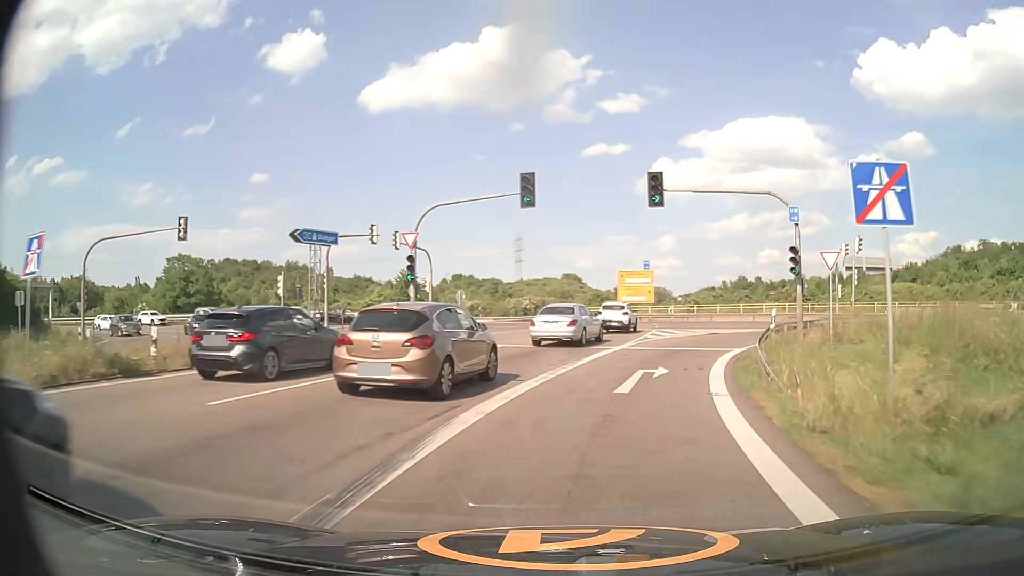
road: motorway_link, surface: asphalt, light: Day
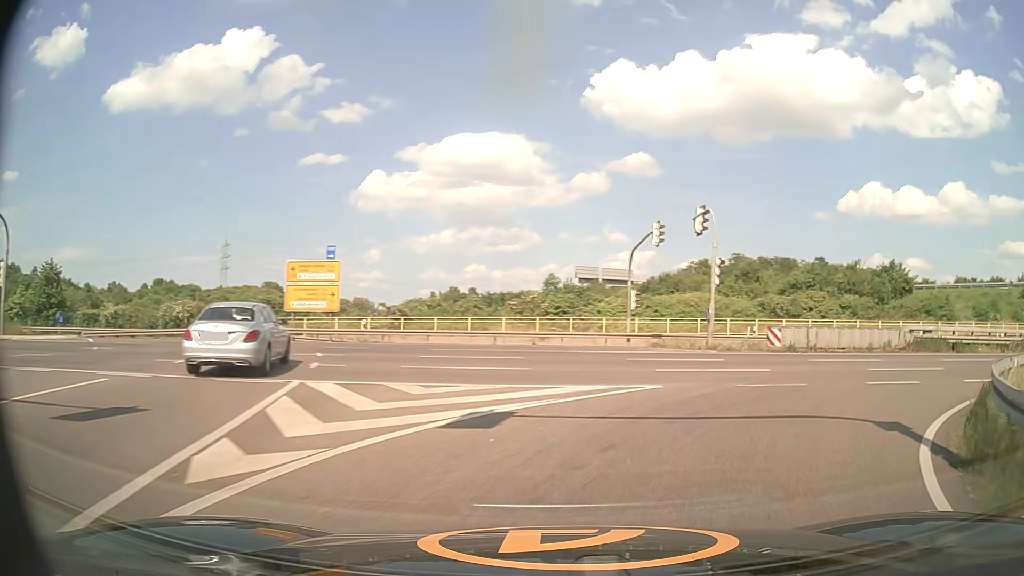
(+3.8, +21.9) m; +24°
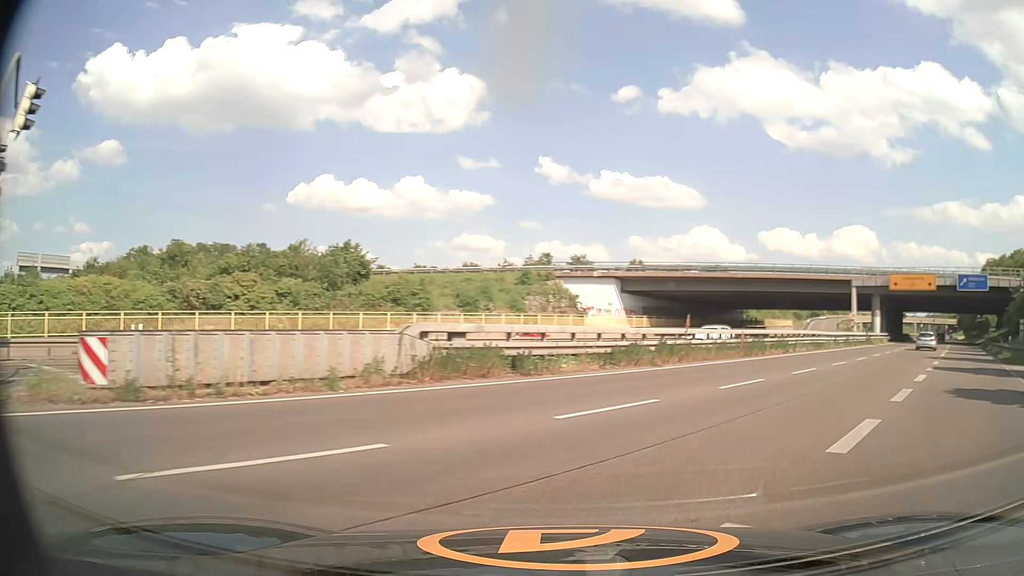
(+6.2, +15.1) m; +48°
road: primary
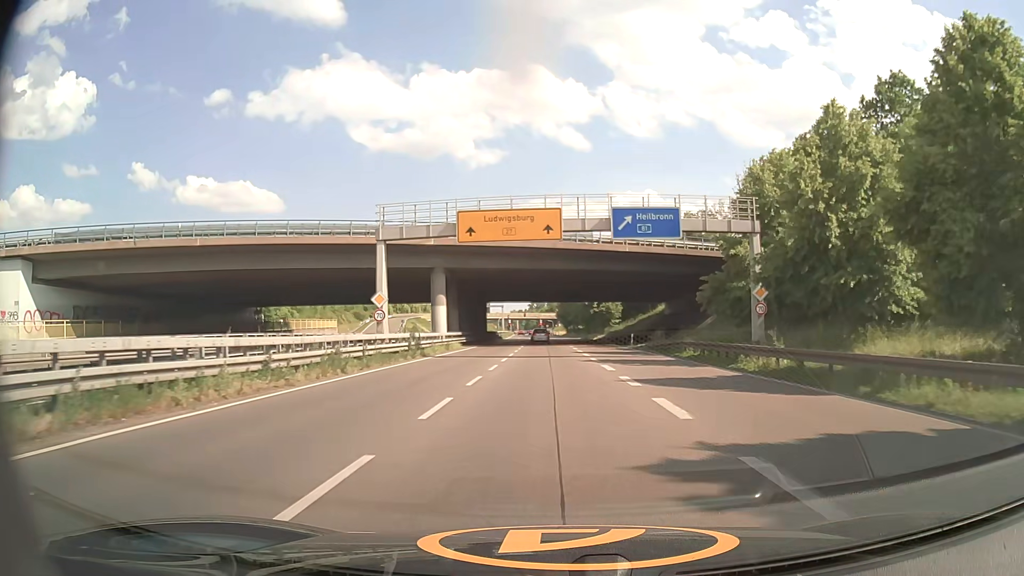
(+16.9, +29.7) m; +38°
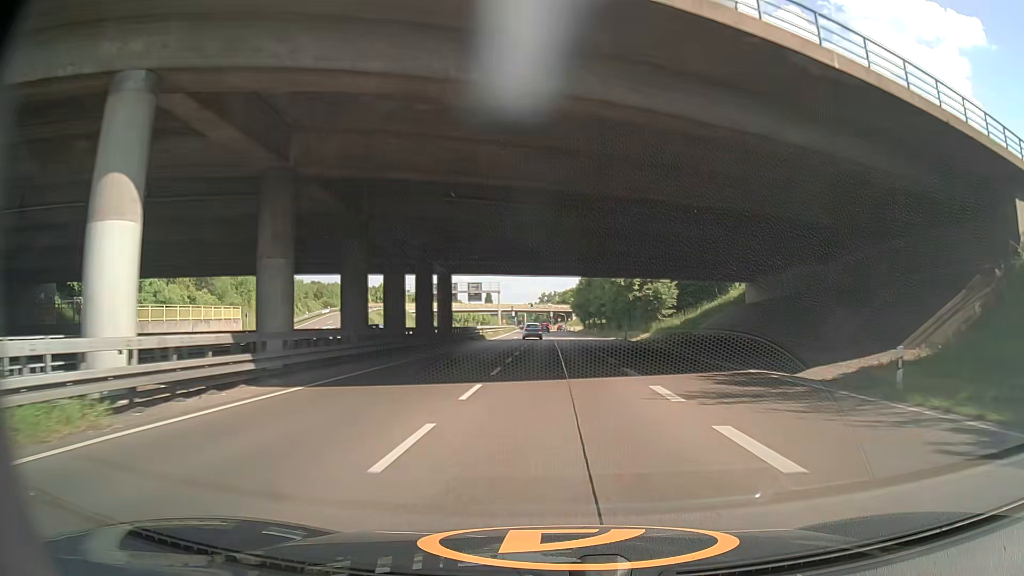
(-0.7, +40.1) m; -1°
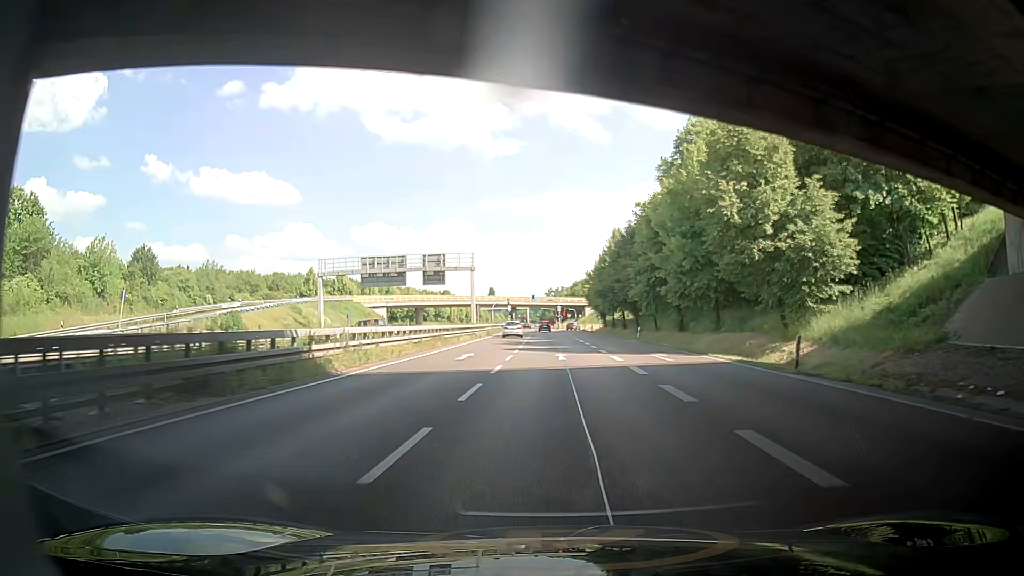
(+1.1, +42.3) m; +2°
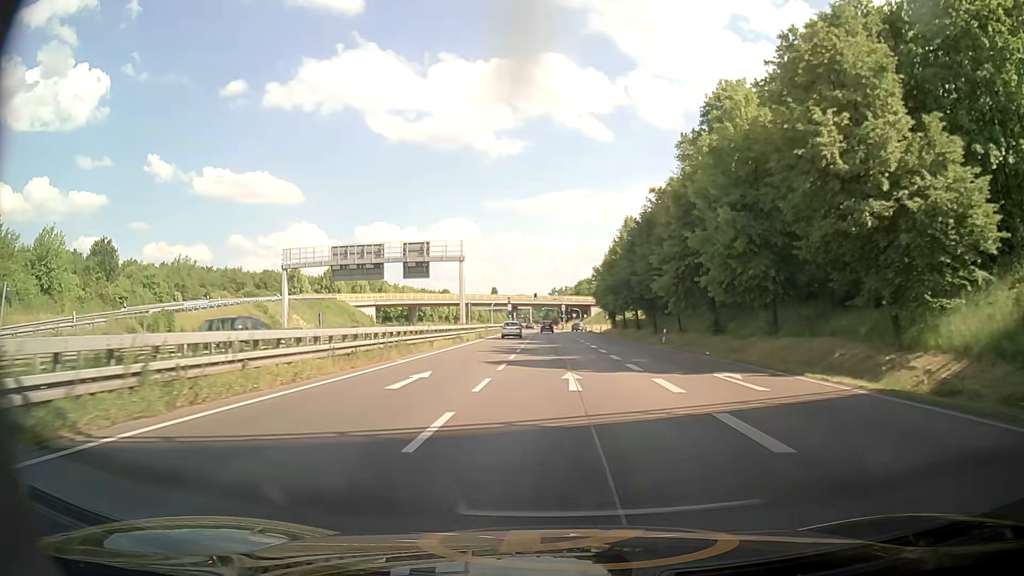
(-0.2, +10.5) m; -3°
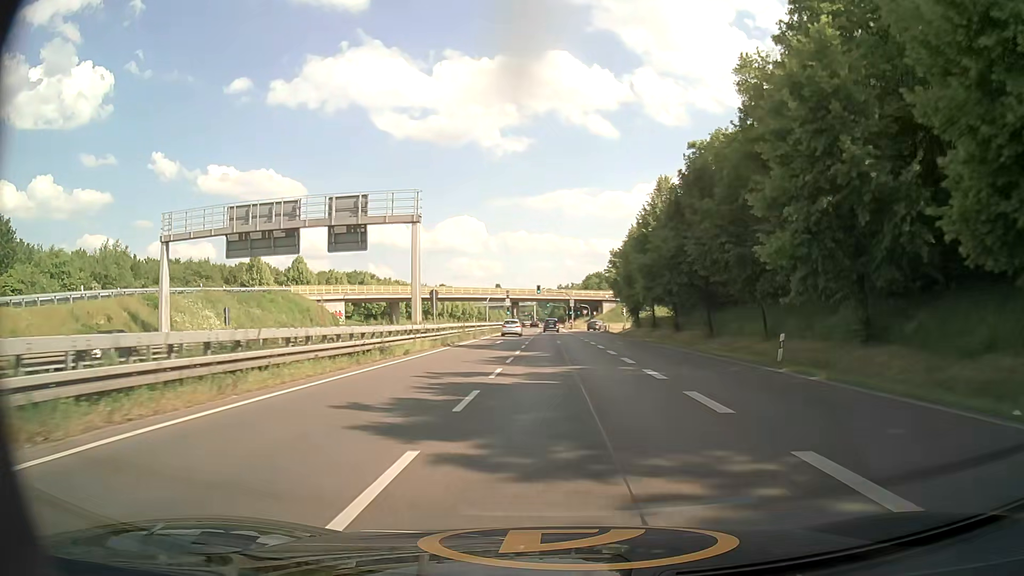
(-0.3, +20.9) m; -1°
(0, +10) (0, +20) (0, +30) (0, +40) (-1, +50) (-1, +60) (-2, +70) (-3, +80) (-3, +90) (-3, +100) m
